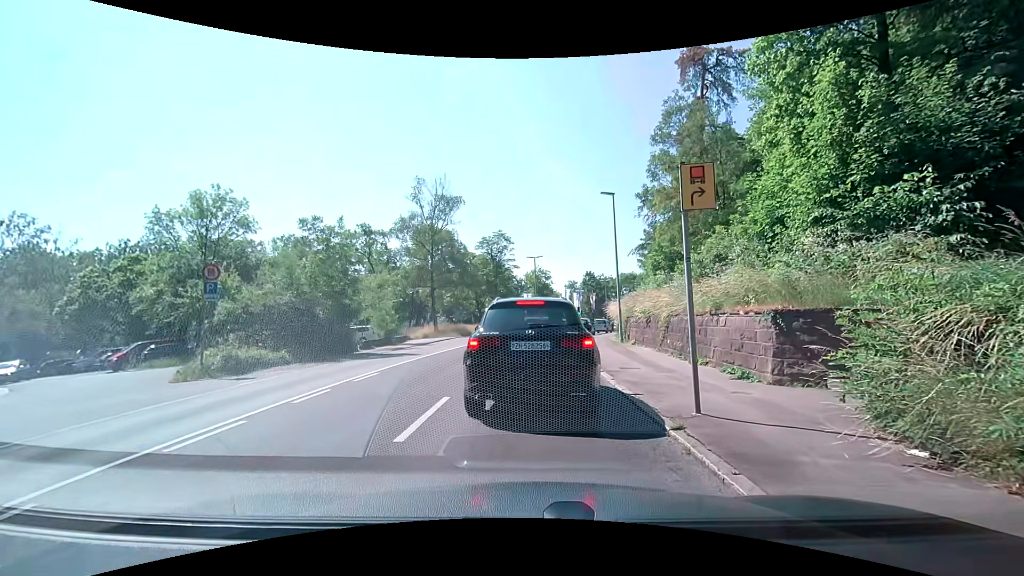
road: secondary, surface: asphalt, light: Day
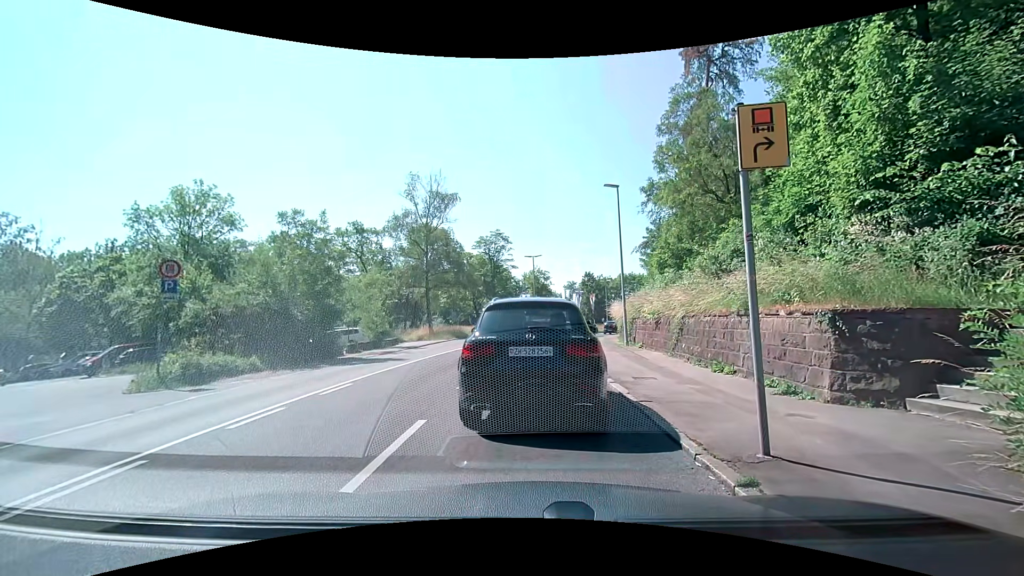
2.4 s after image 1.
(0.0, +1.7) m; 0°
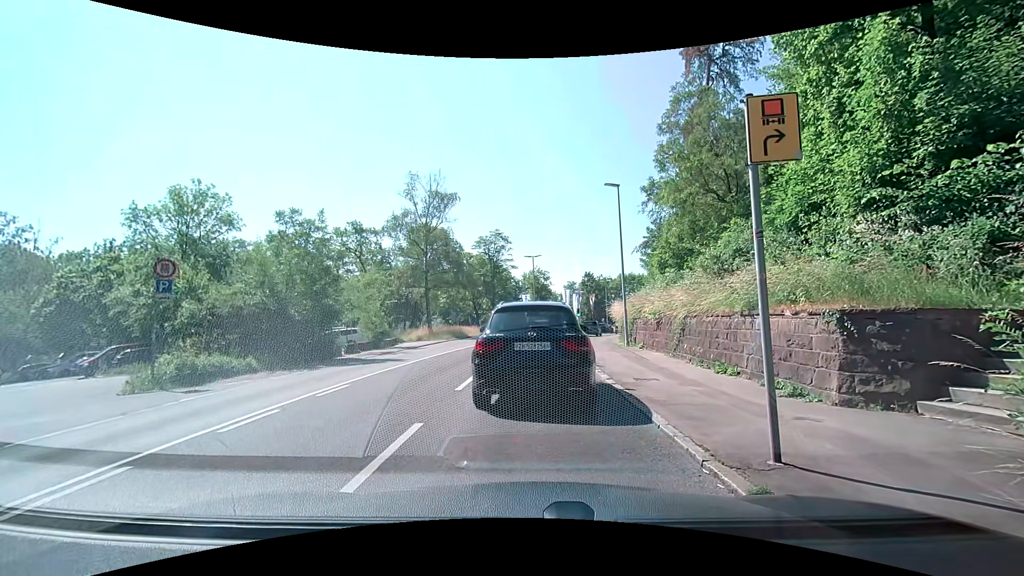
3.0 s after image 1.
(0.0, +0.2) m; 0°
